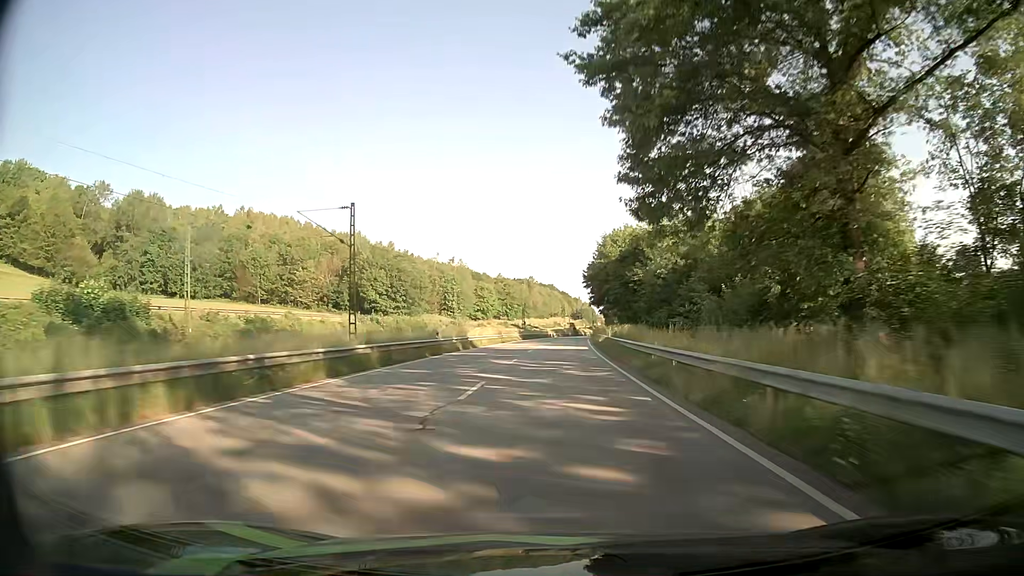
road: primary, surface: asphalt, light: Day
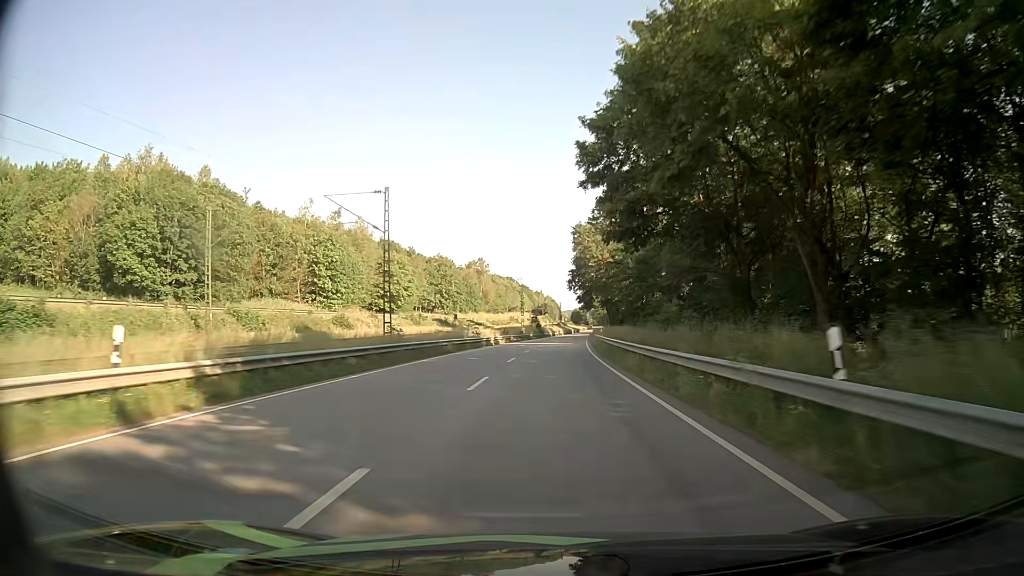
(+2.1, +71.2) m; +3°
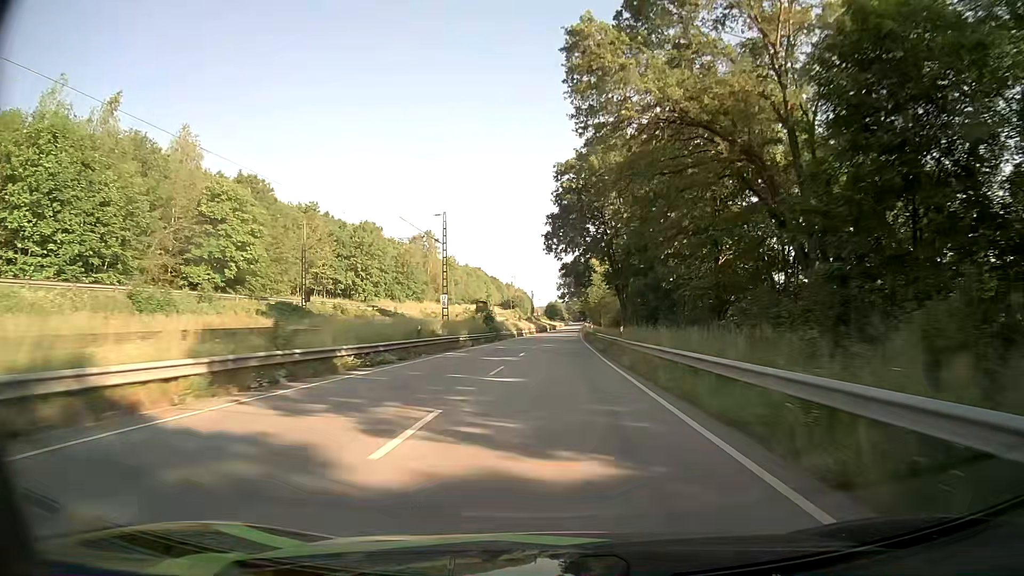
(+1.2, +56.9) m; +2°
(0, +10) (0, +20) (0, +30) (0, +40) (+1, +50) (+1, +60) (+1, +70) (+2, +80) (+2, +90) (+2, +100) m
